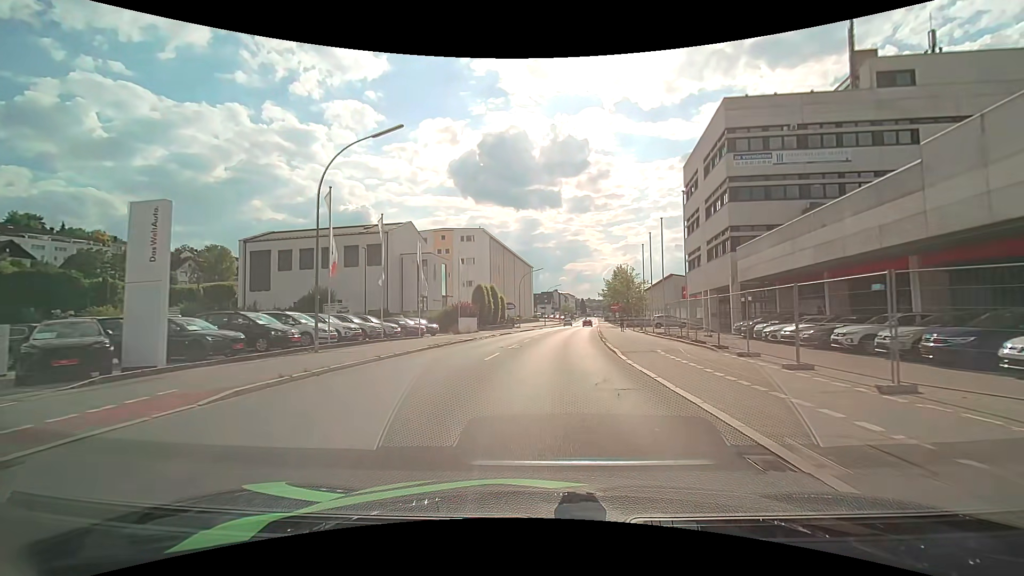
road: tertiary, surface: asphalt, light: Day
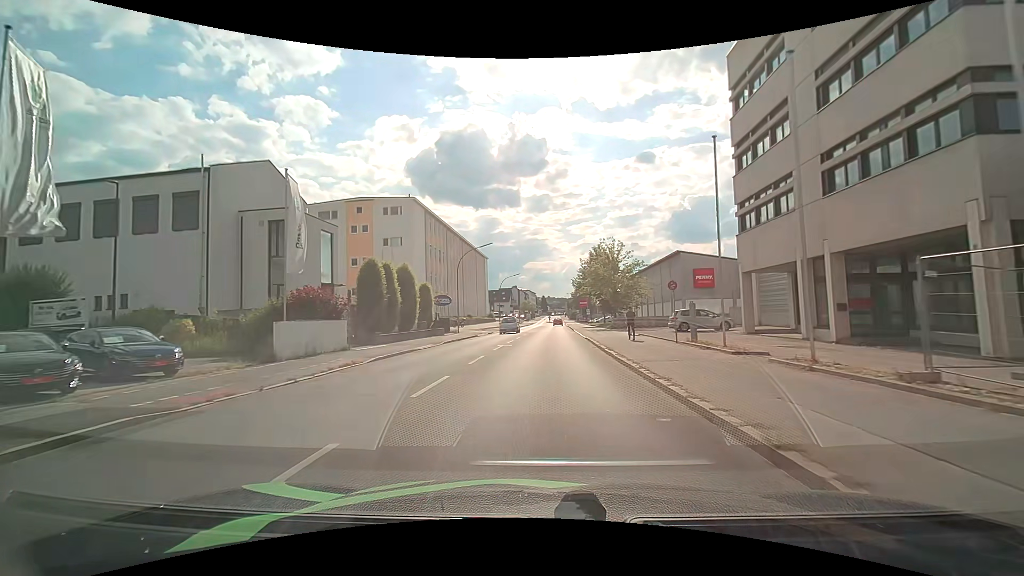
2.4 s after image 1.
(+1.0, +25.3) m; +4°
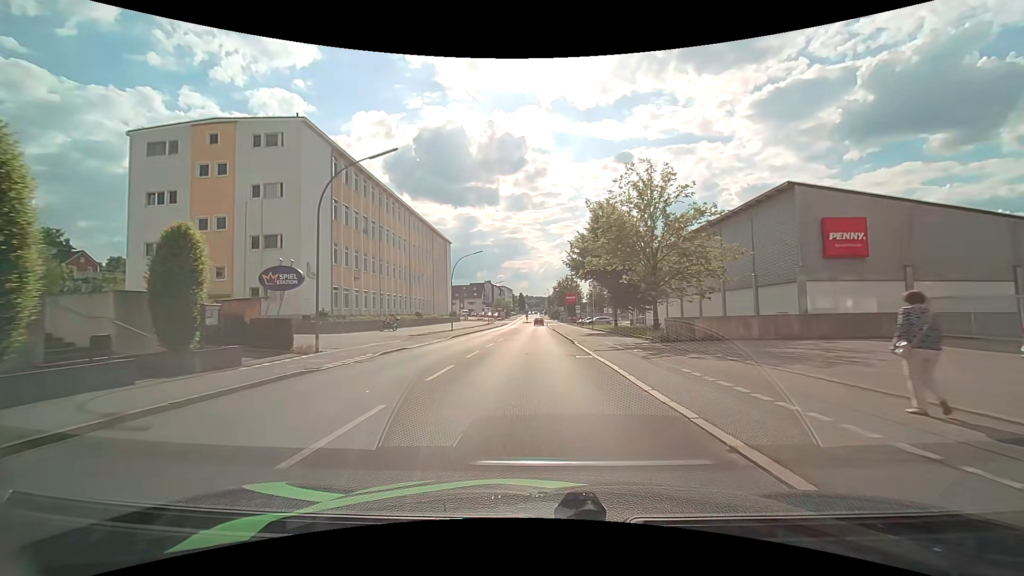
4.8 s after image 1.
(+0.7, +27.9) m; +3°
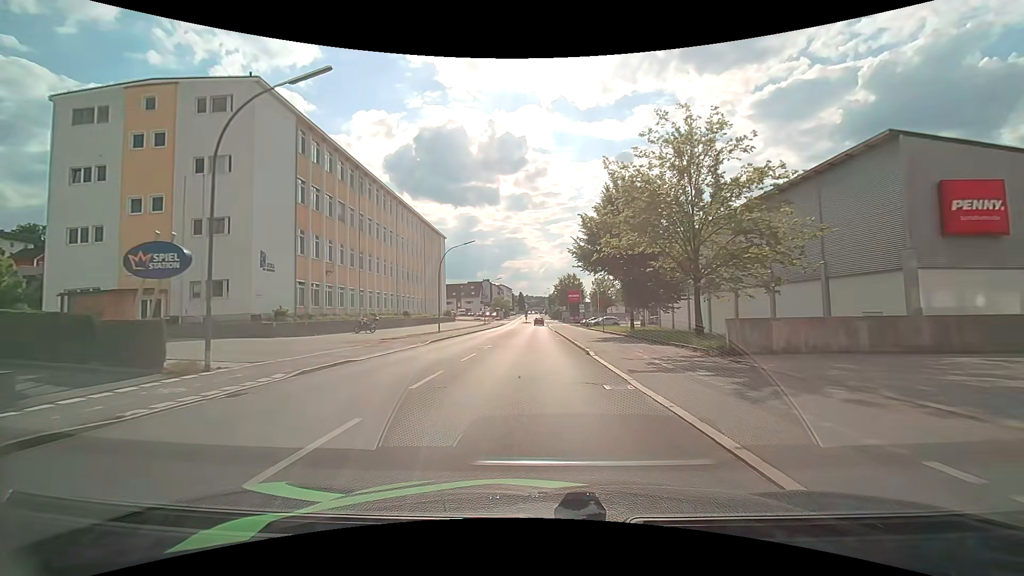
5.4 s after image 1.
(0.0, +7.4) m; 0°
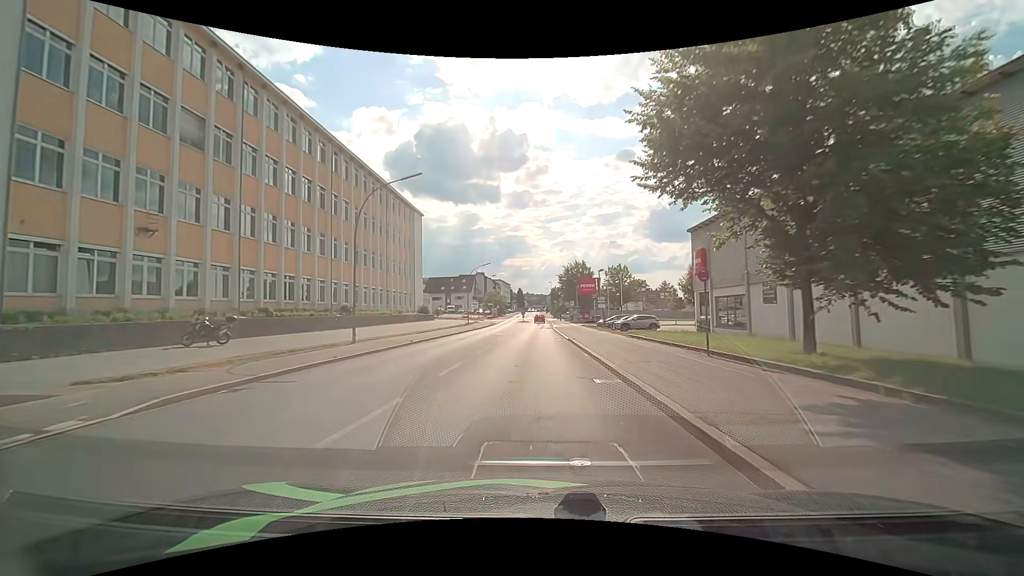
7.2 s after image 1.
(0.0, +22.9) m; 0°
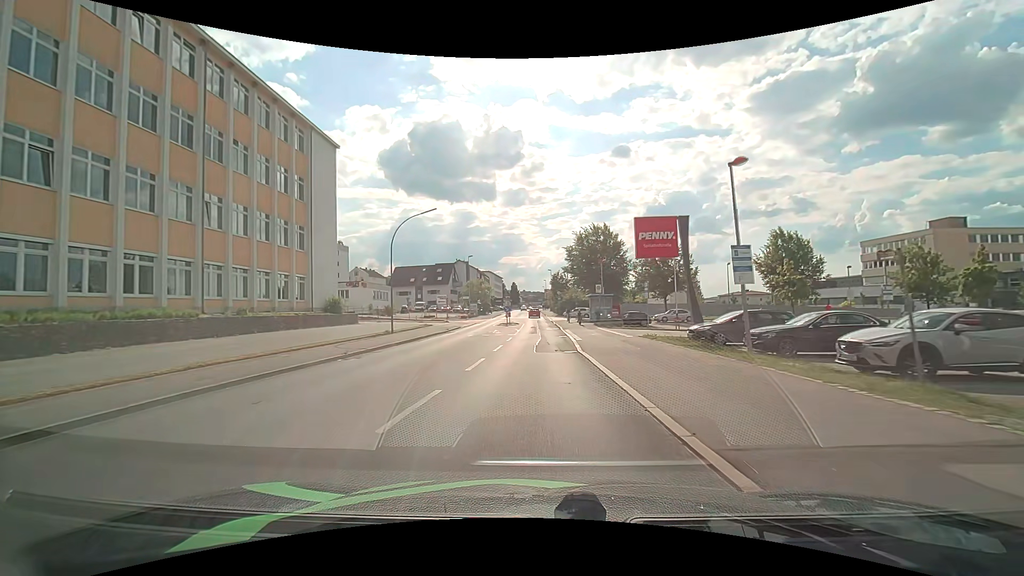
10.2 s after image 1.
(+0.1, +35.8) m; +1°
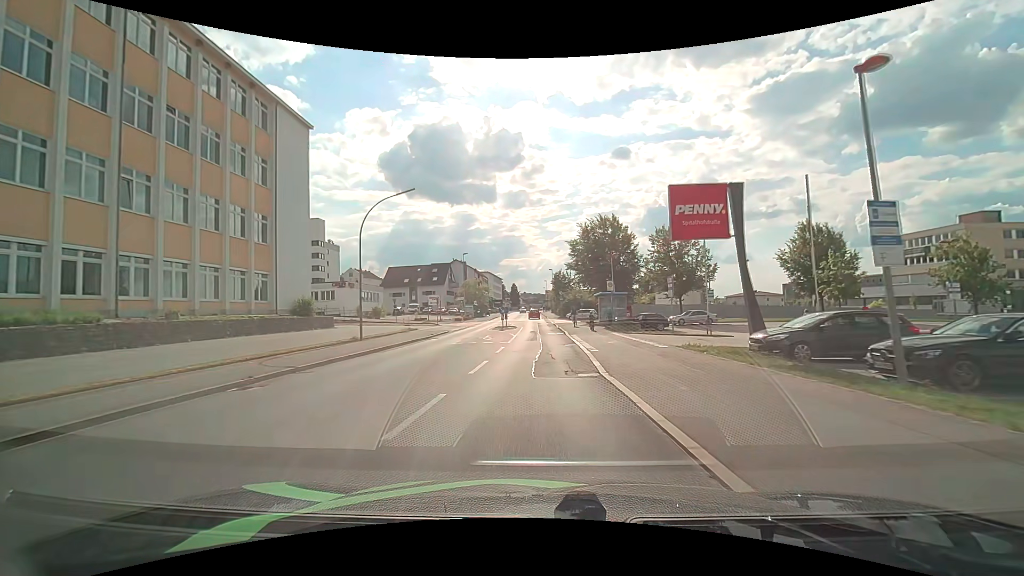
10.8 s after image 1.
(0.0, +6.3) m; 0°
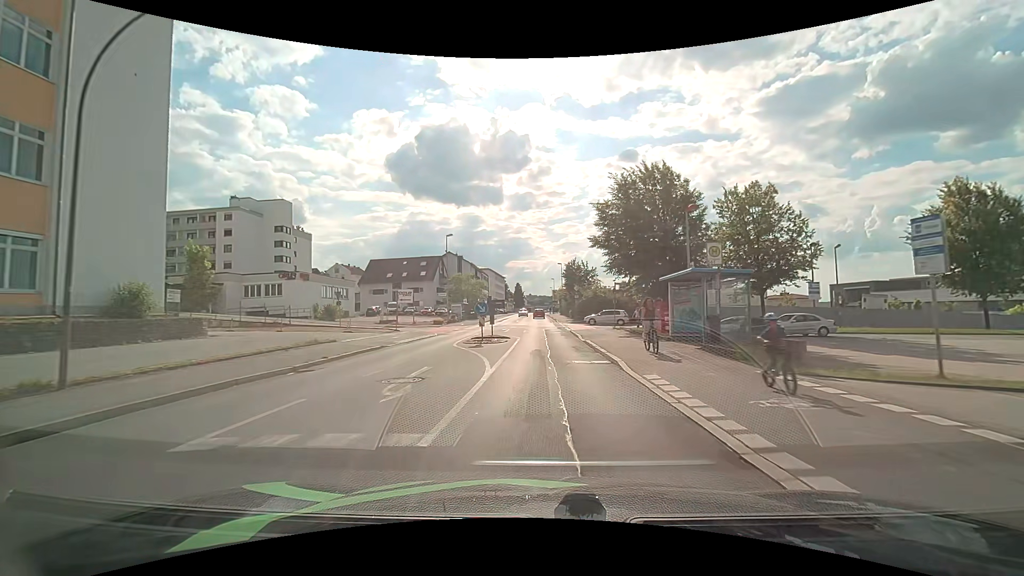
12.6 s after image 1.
(-0.2, +18.8) m; -1°
(0, +10) (0, +20) (0, +30) (0, +40) (+1, +50) (+1, +60) (+1, +70) (+1, +80) (+1, +90) (+1, +100) m
